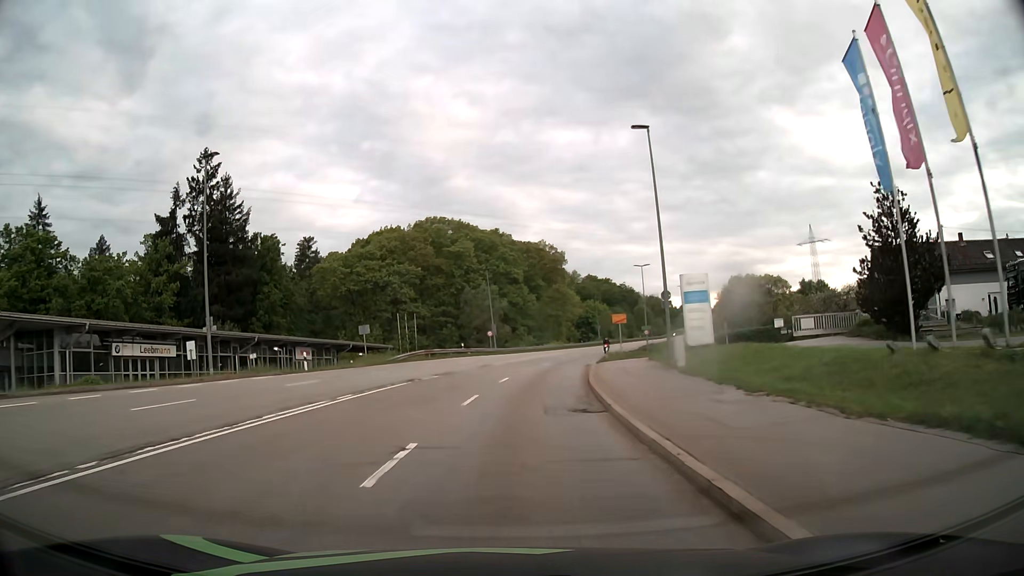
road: secondary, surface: asphalt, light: Day
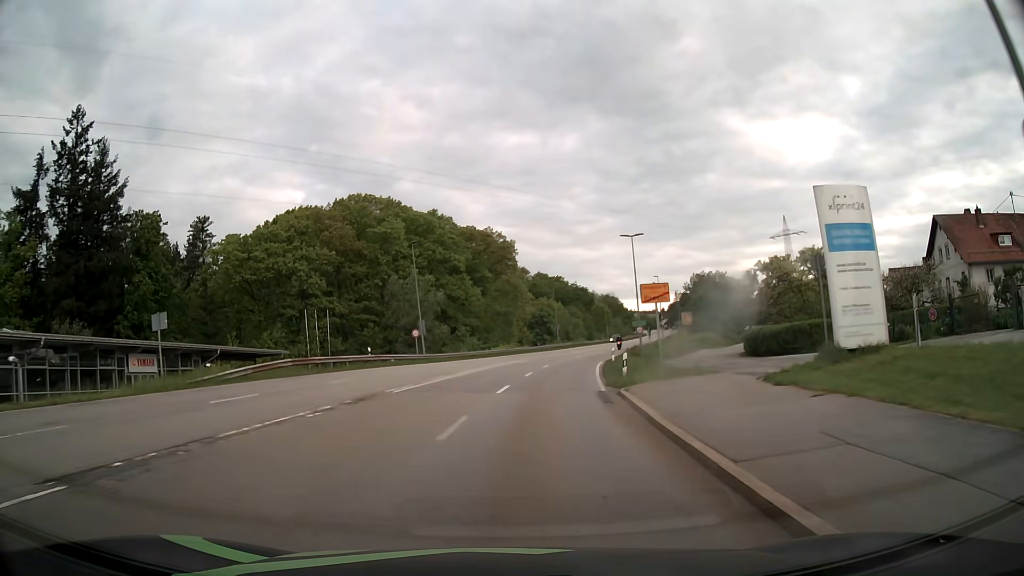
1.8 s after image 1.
(+0.8, +22.9) m; +4°
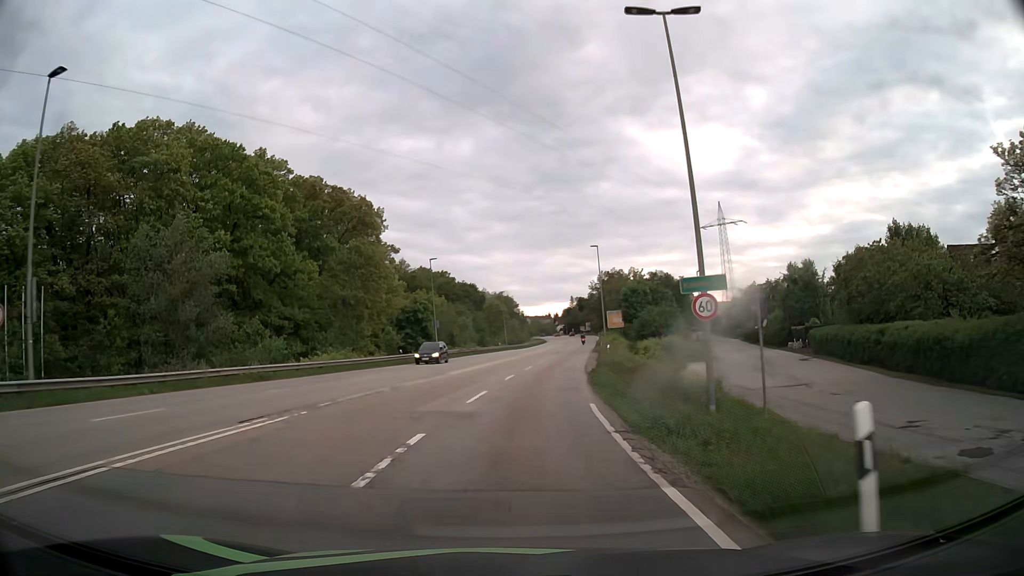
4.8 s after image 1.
(+3.4, +38.8) m; +10°
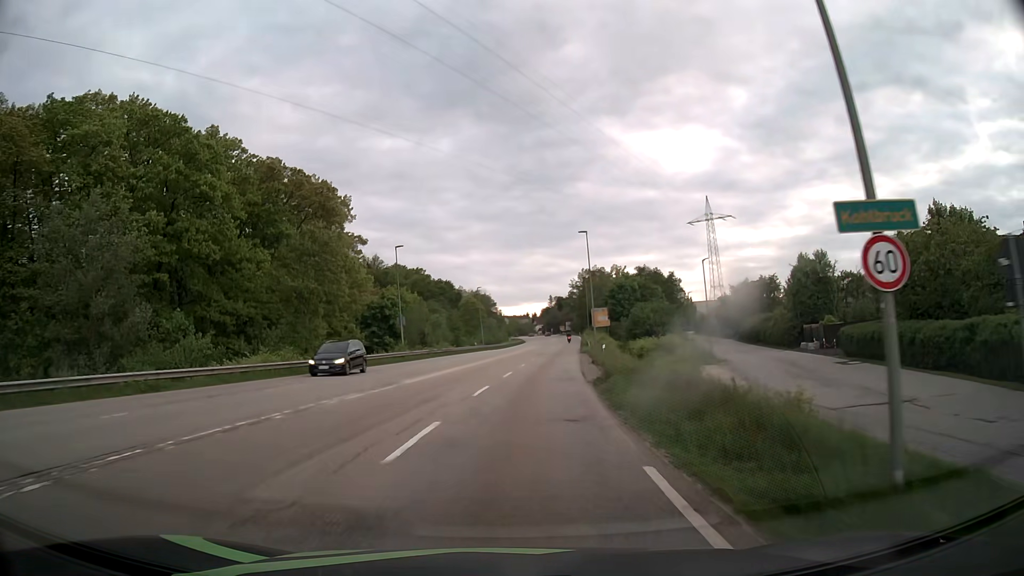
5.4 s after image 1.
(+0.2, +8.4) m; +2°
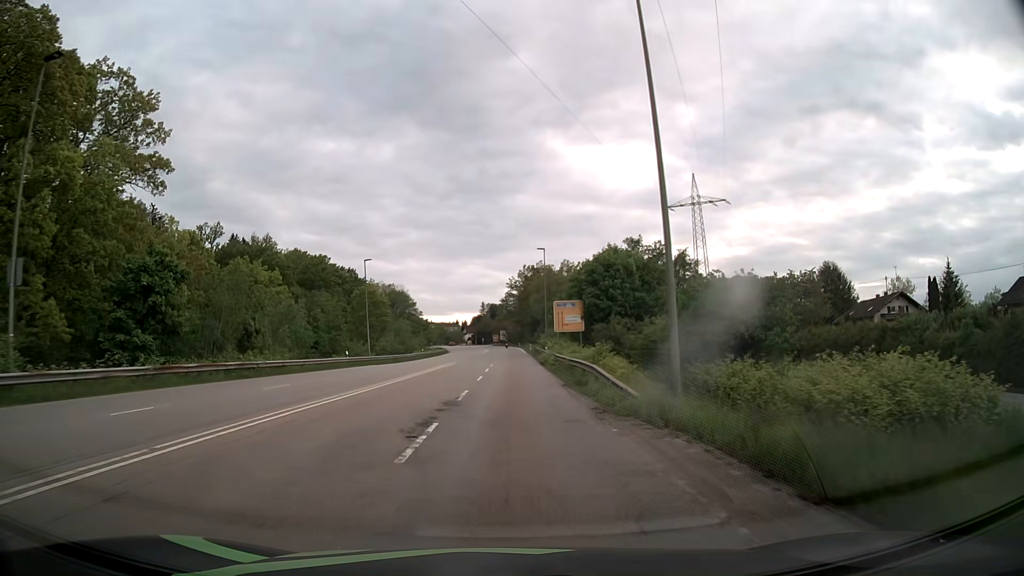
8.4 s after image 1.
(+2.6, +43.4) m; +6°
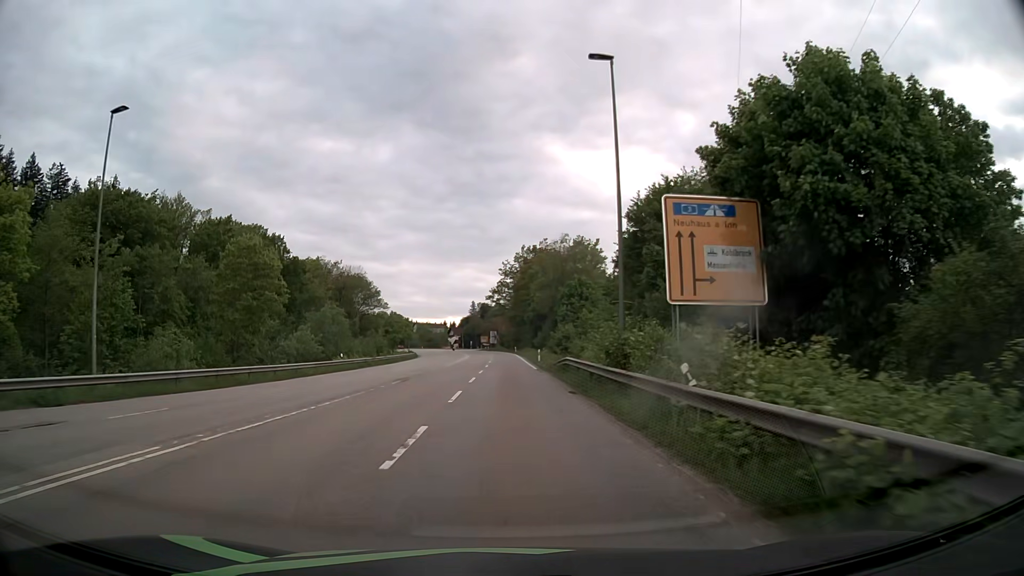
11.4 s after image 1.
(+0.3, +44.8) m; +1°
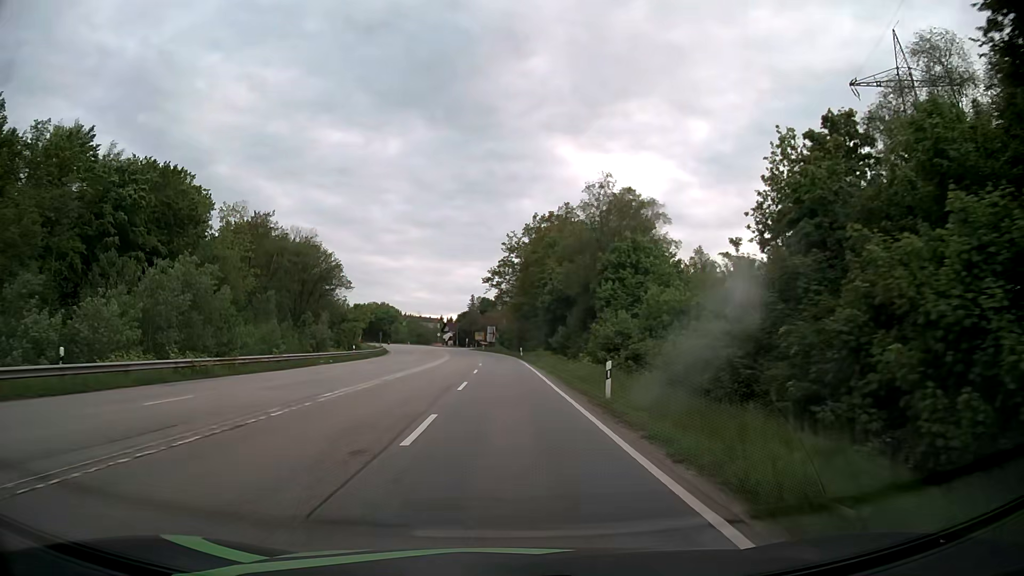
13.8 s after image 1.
(0.0, +36.2) m; 0°
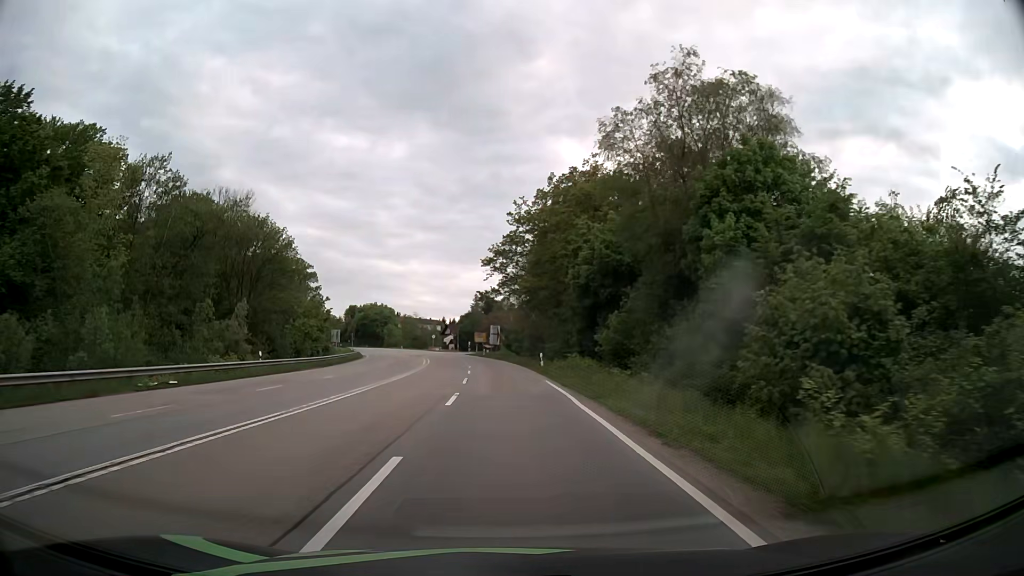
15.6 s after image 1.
(0.0, +27.3) m; 0°
(0, +10) (0, +20) (0, +30) (-1, +40) (-1, +50) (-2, +60) (-3, +70) (-4, +80) (-6, +90) (-7, +100) m
